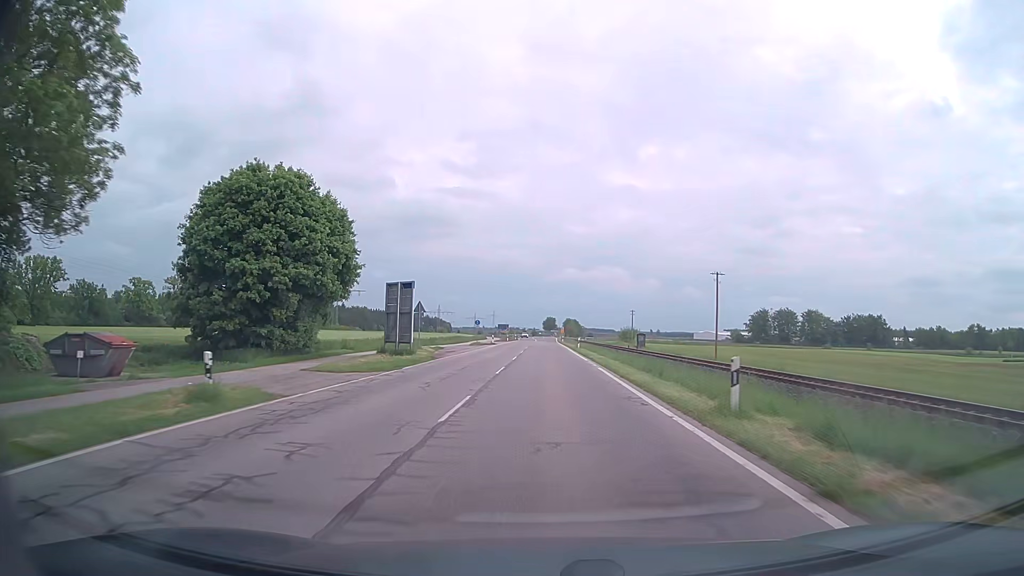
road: secondary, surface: asphalt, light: Day
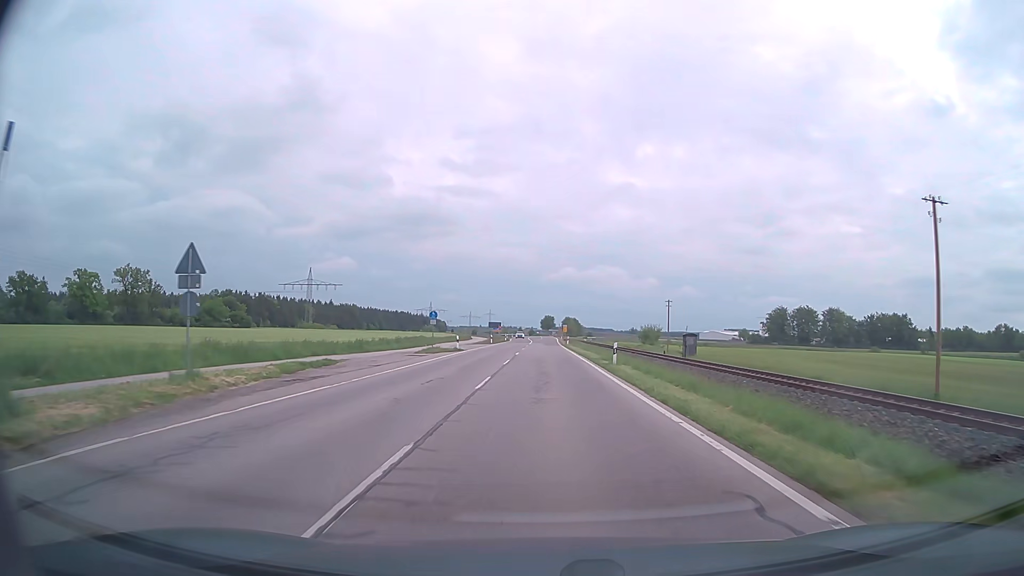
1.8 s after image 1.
(0.0, +29.9) m; 0°
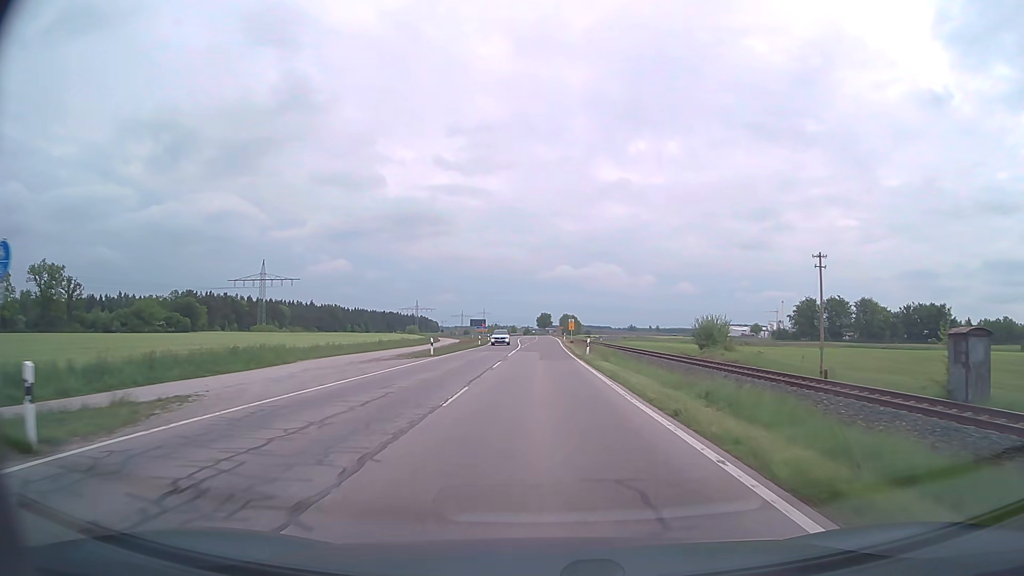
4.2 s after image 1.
(+0.2, +39.7) m; 0°
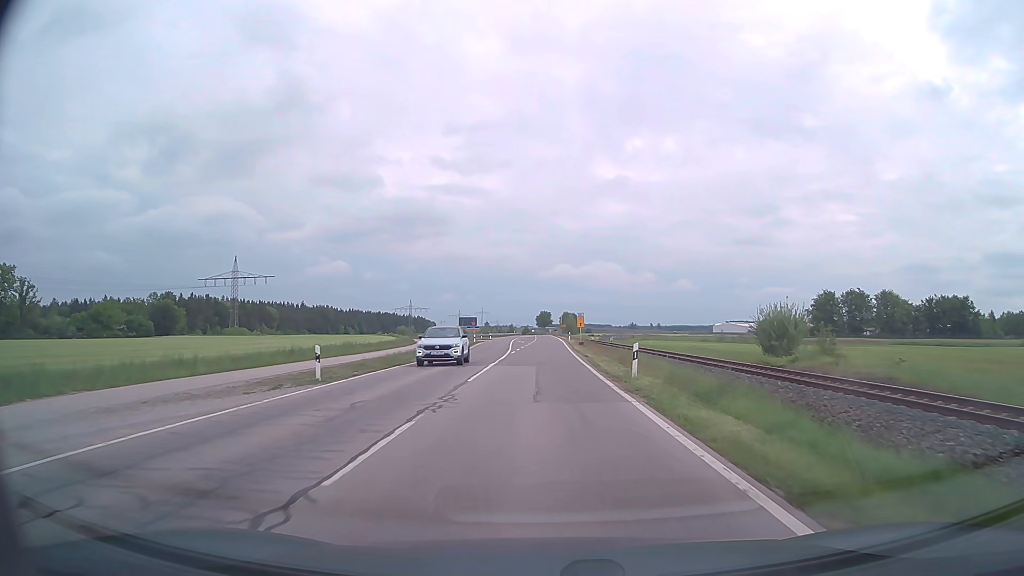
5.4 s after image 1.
(0.0, +19.6) m; 0°
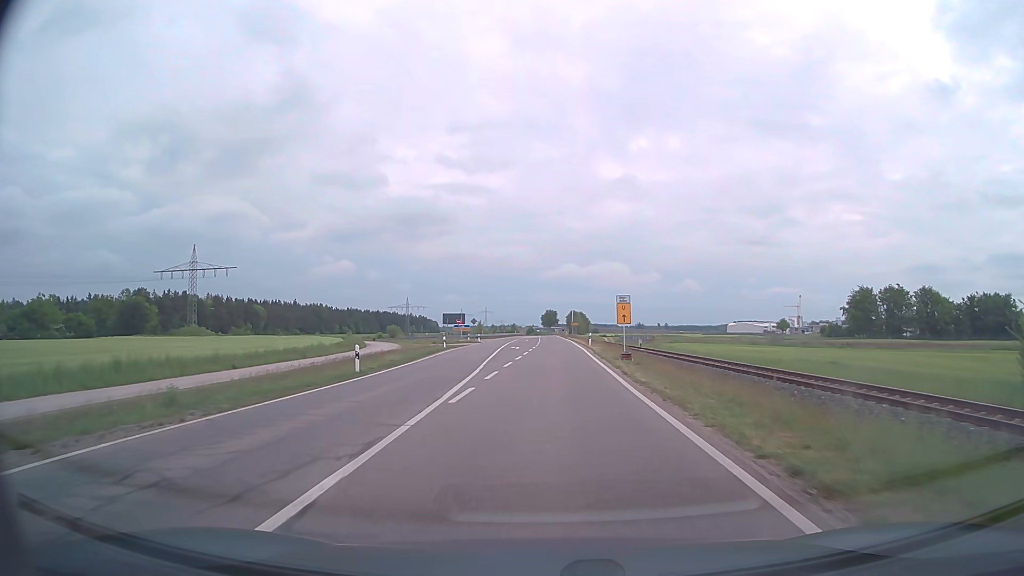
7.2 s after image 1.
(-0.1, +27.7) m; 0°
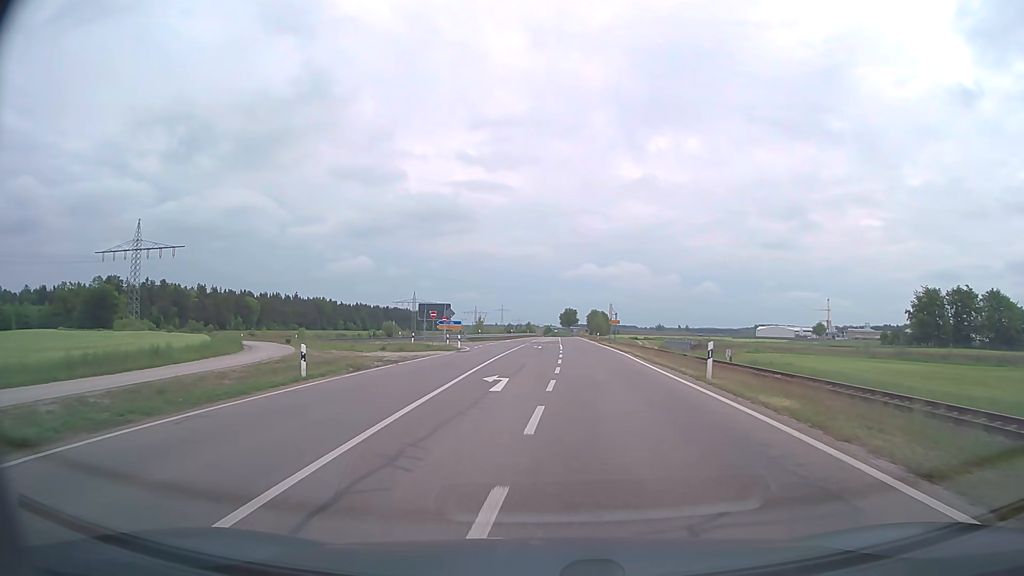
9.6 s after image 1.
(-0.5, +33.6) m; -2°
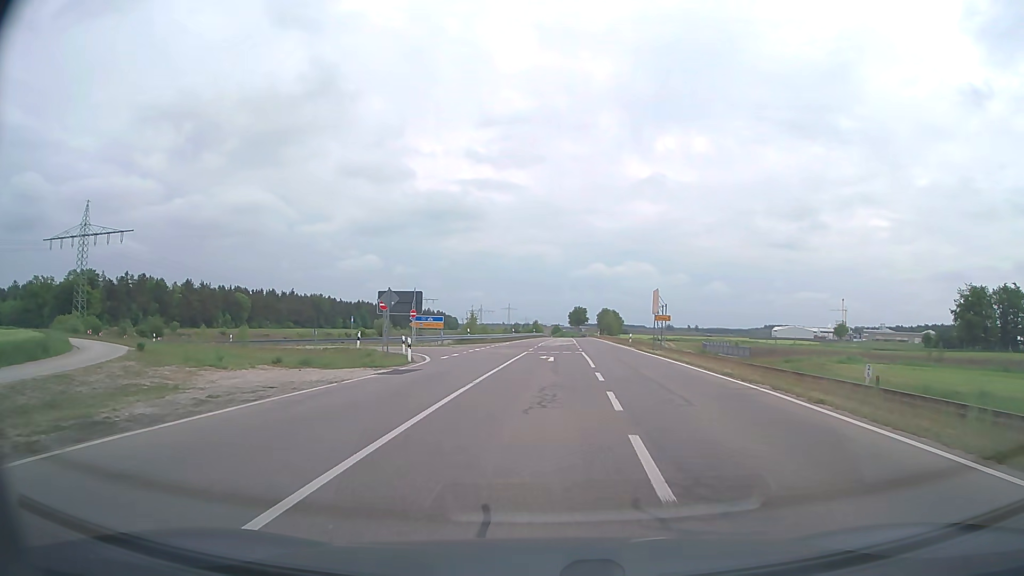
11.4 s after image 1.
(-0.3, +21.3) m; -1°
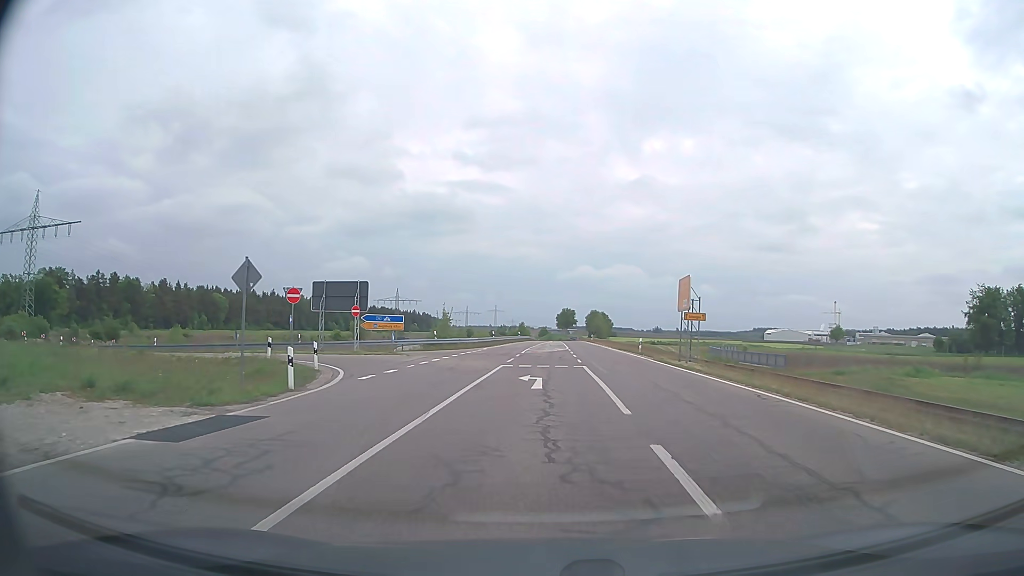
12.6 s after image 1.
(+0.2, +12.2) m; +1°
(0, +10) (0, +20) (0, +30) (-3, +39) (-12, +43) (-22, +43) (-32, +46) (-41, +51) (-49, +57) (-55, +64) m
